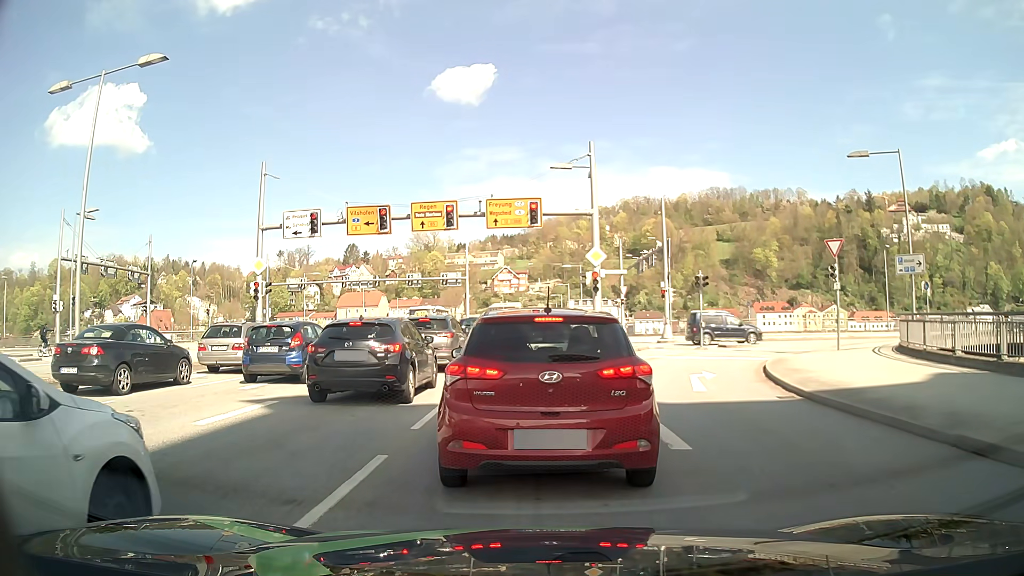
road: primary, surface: asphalt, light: Day
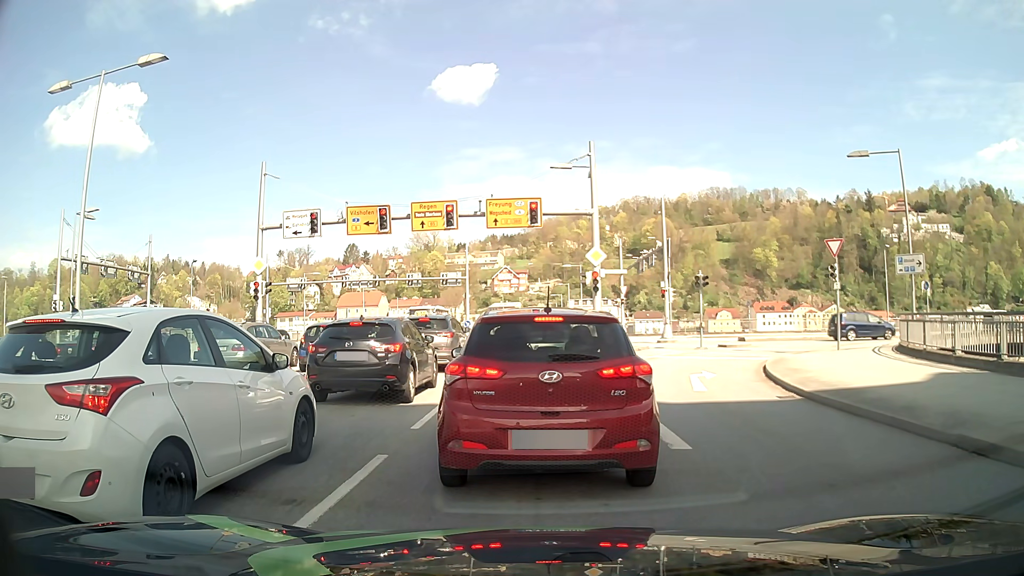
(0.0, +0.1) m; 0°
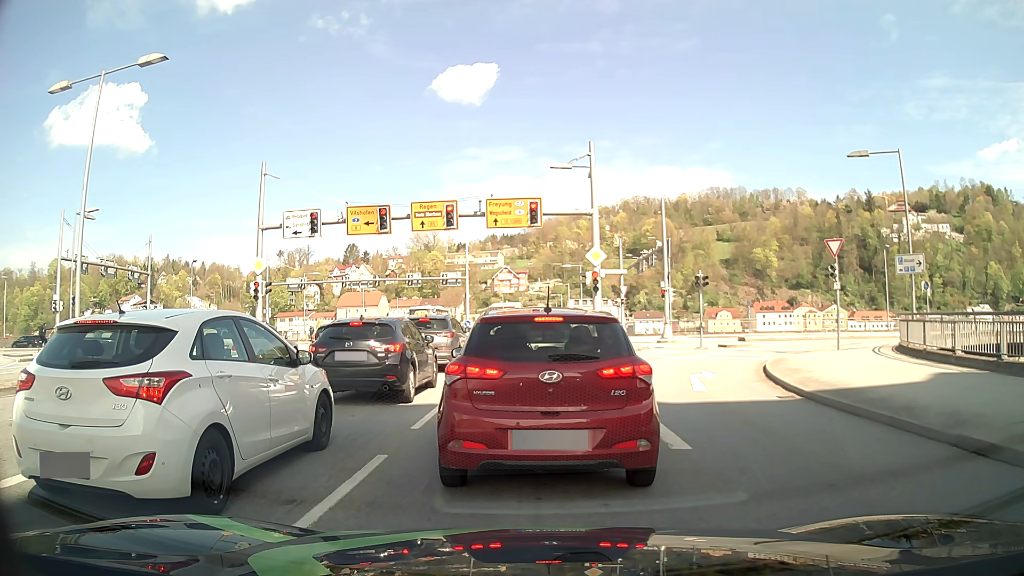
(0.0, 0.0) m; 0°
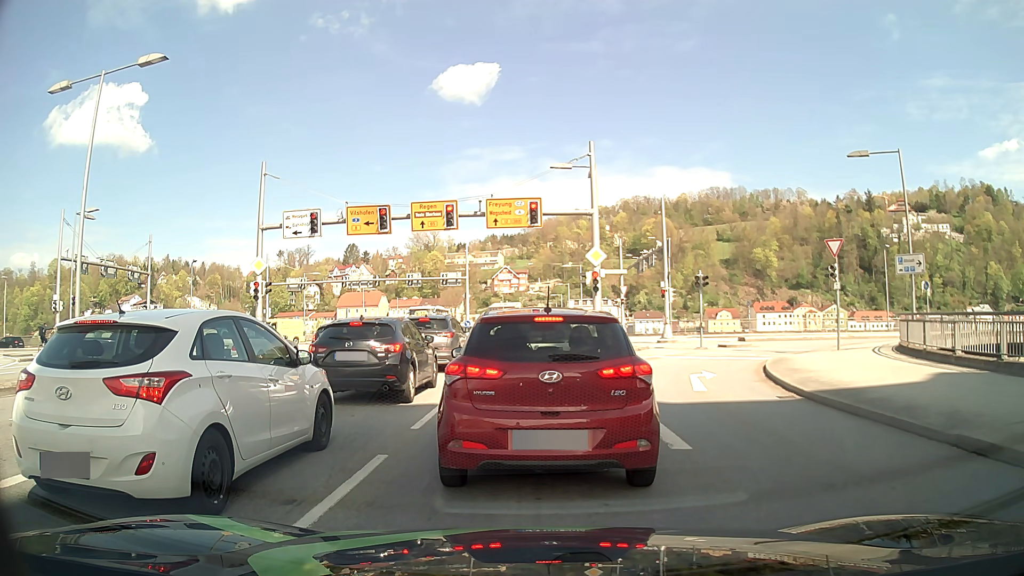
(0.0, 0.0) m; 0°
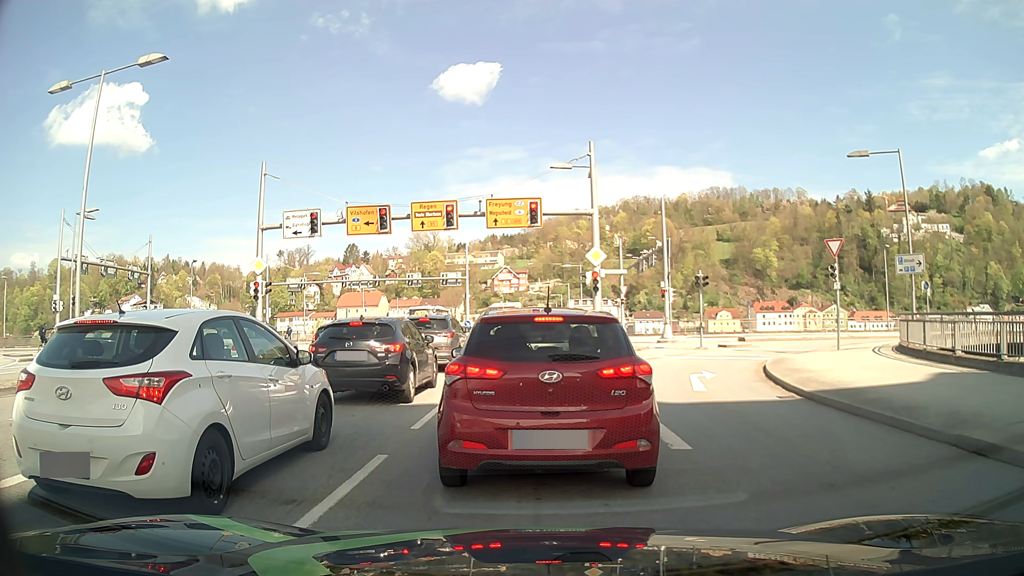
(0.0, 0.0) m; 0°
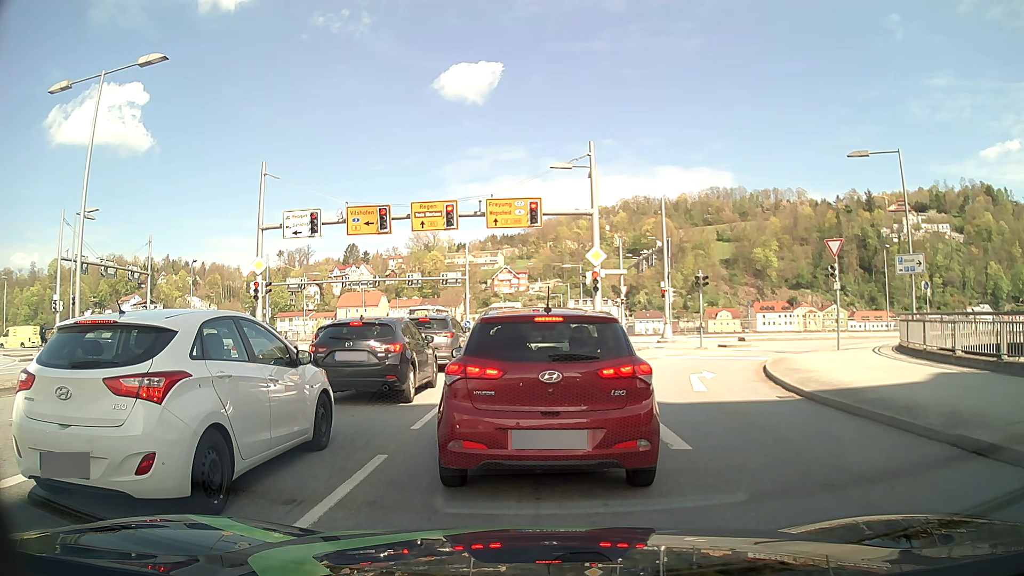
(0.0, 0.0) m; 0°
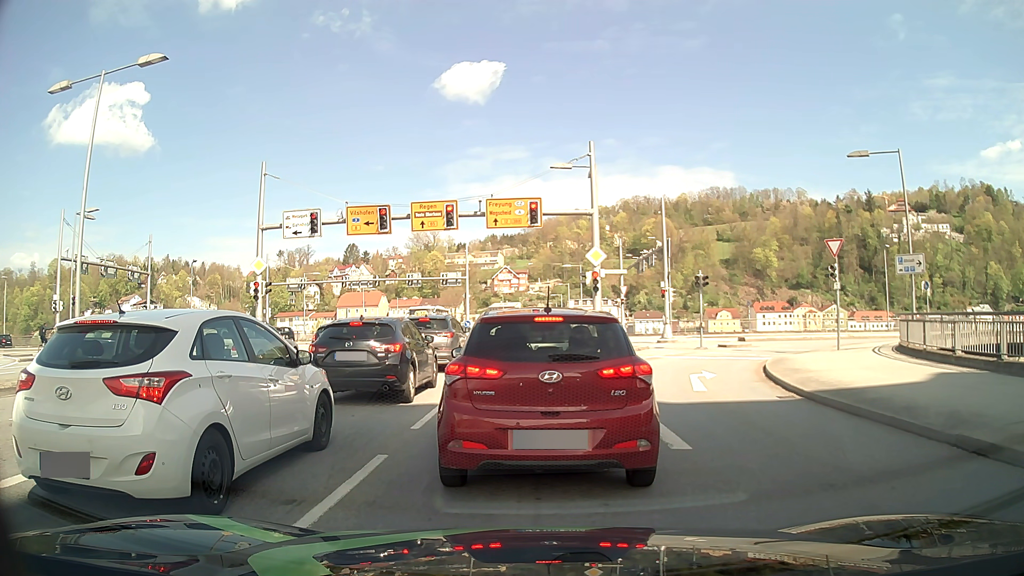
(0.0, 0.0) m; 0°
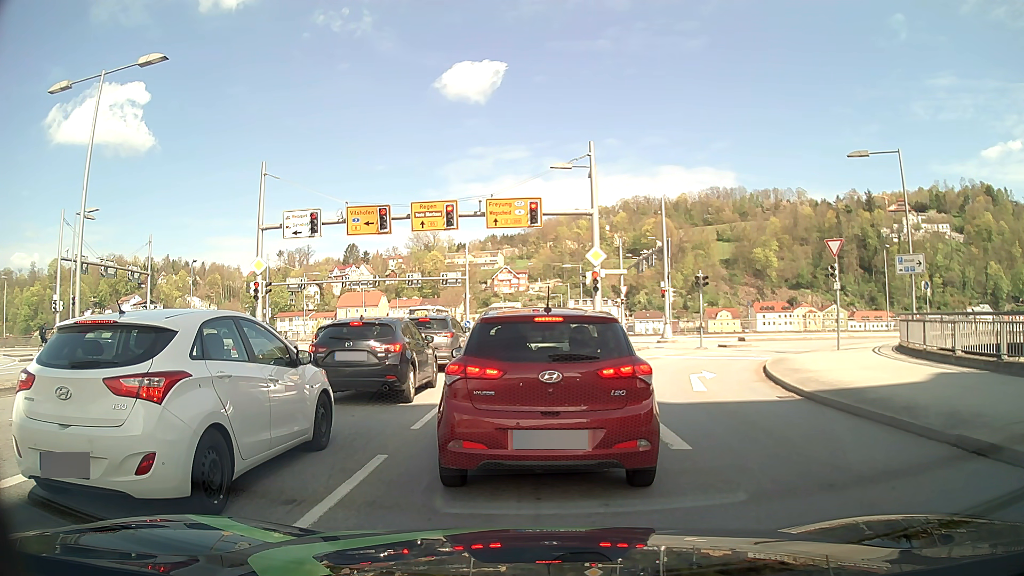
(0.0, 0.0) m; 0°
